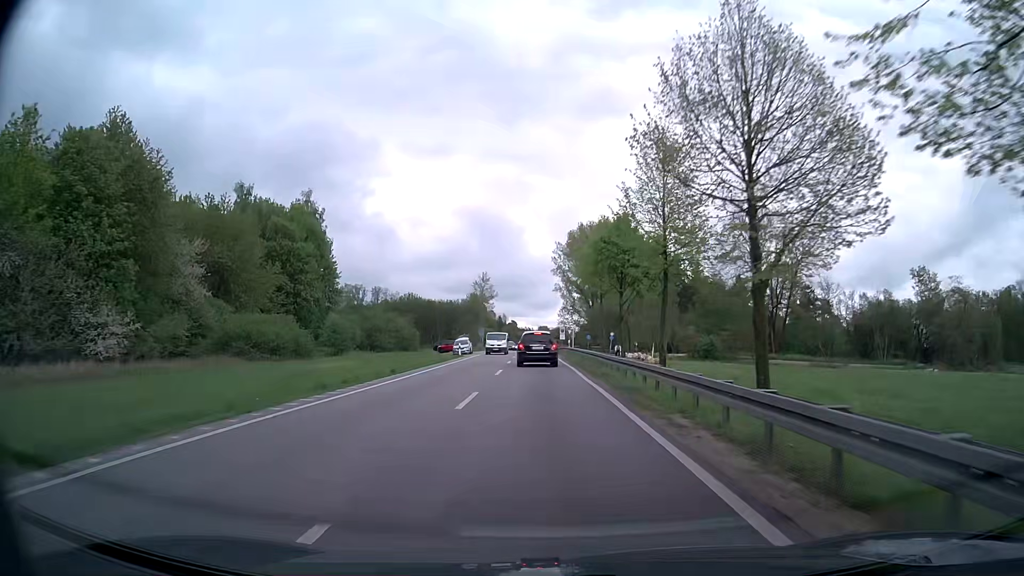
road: primary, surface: asphalt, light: Day
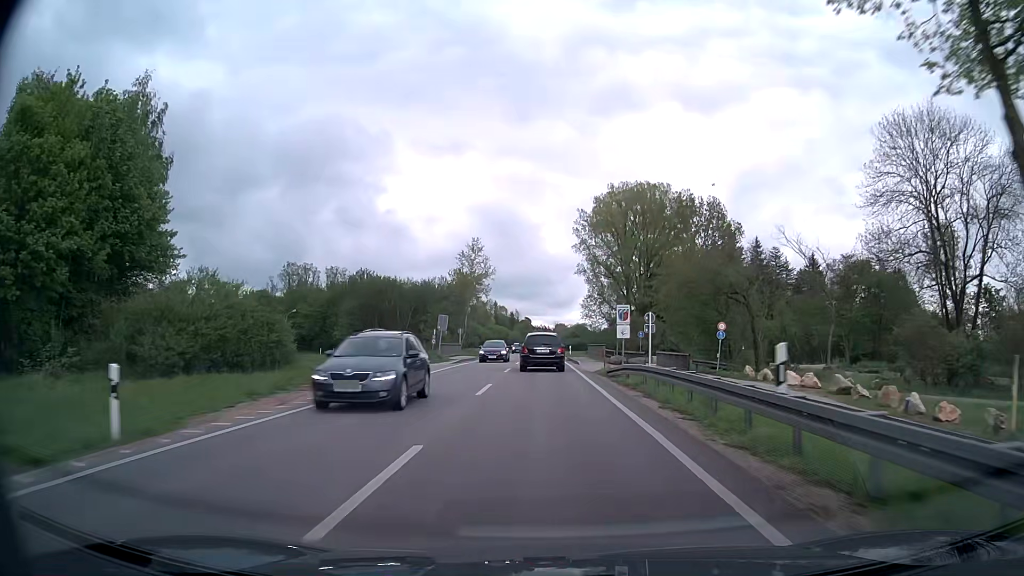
(-0.8, +44.5) m; -2°
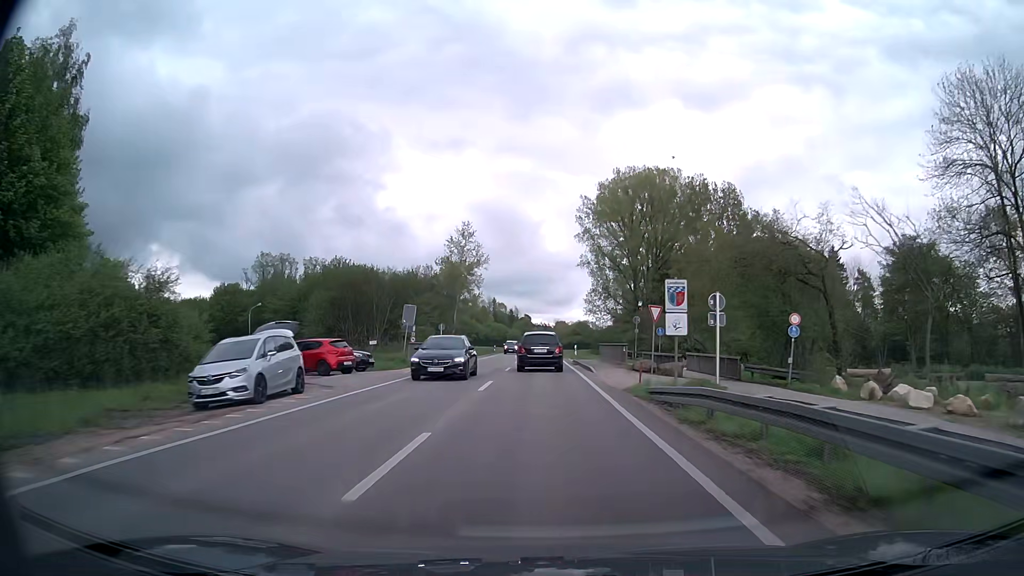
(0.0, +11.0) m; 0°
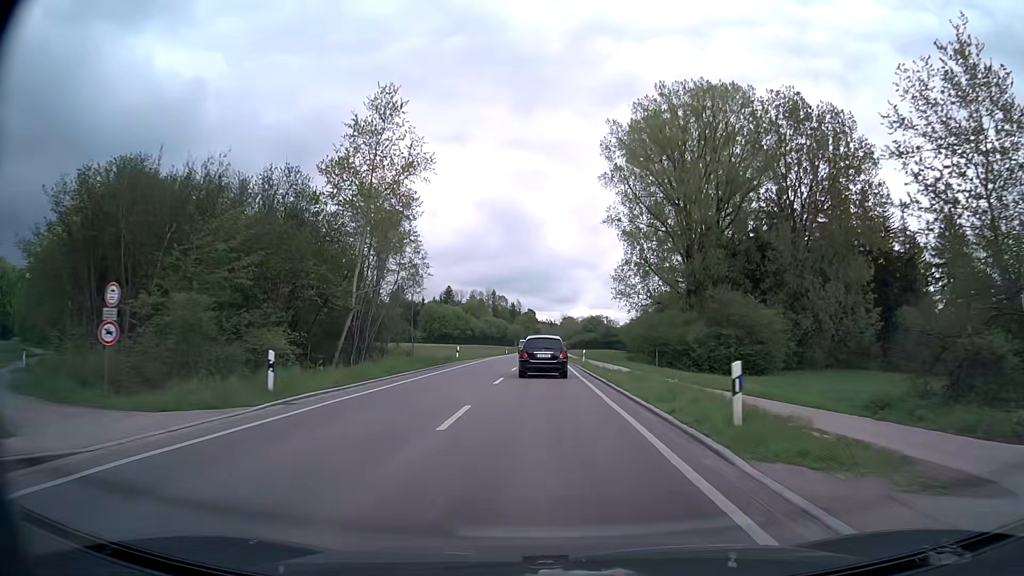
(-0.2, +43.3) m; 0°
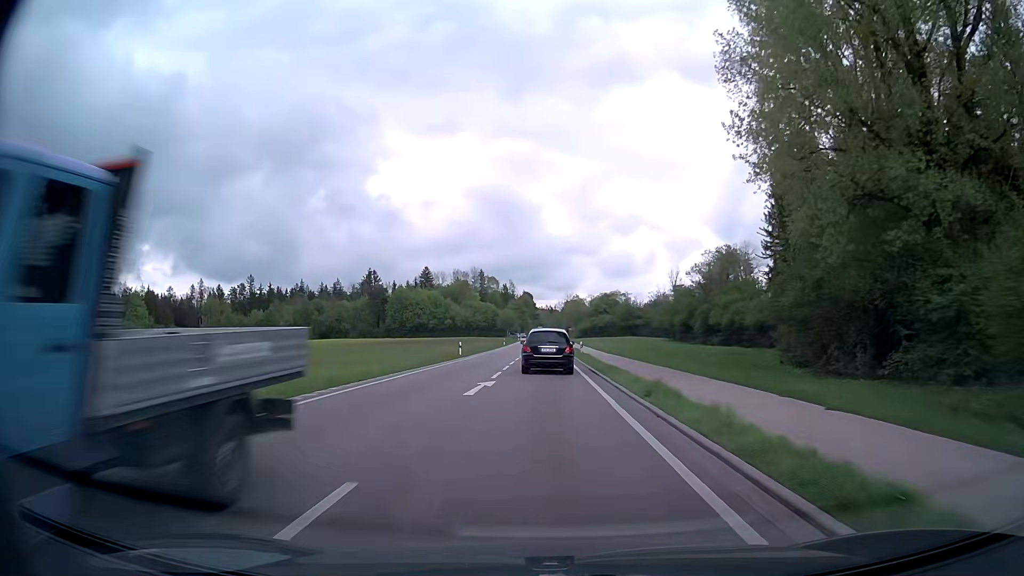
(0.0, +56.7) m; 0°
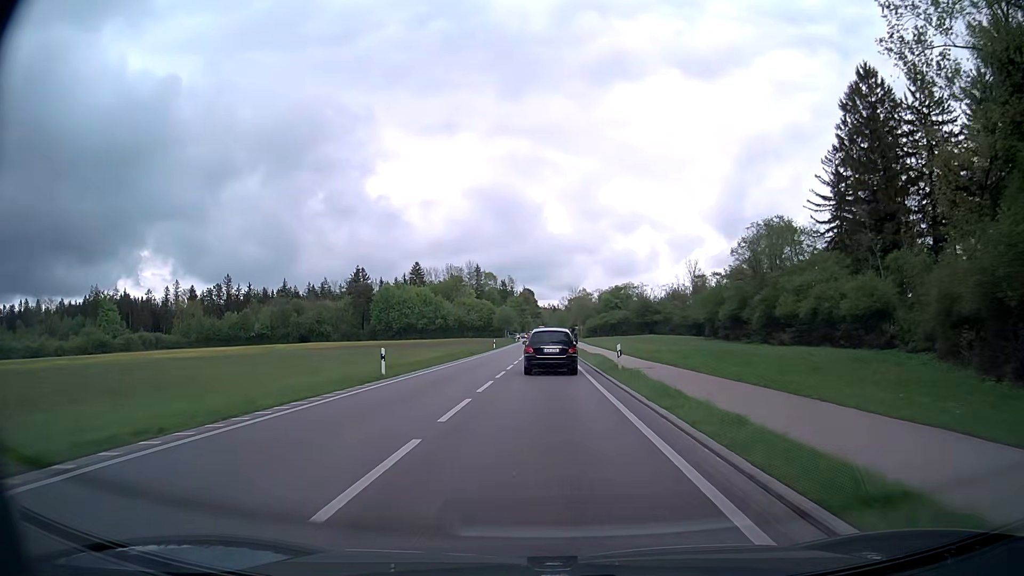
(-0.1, +23.1) m; 0°
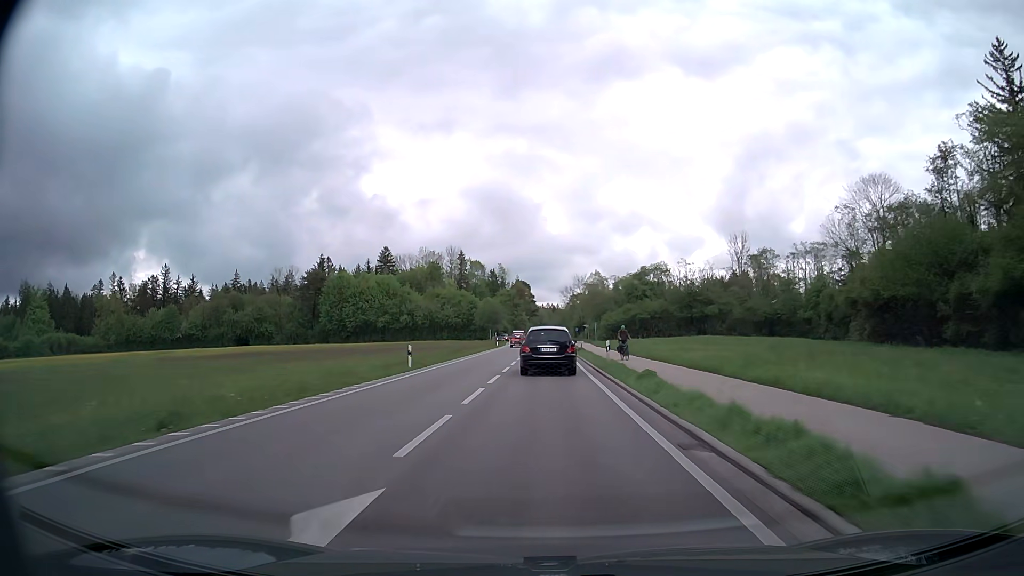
(-0.1, +45.3) m; 0°
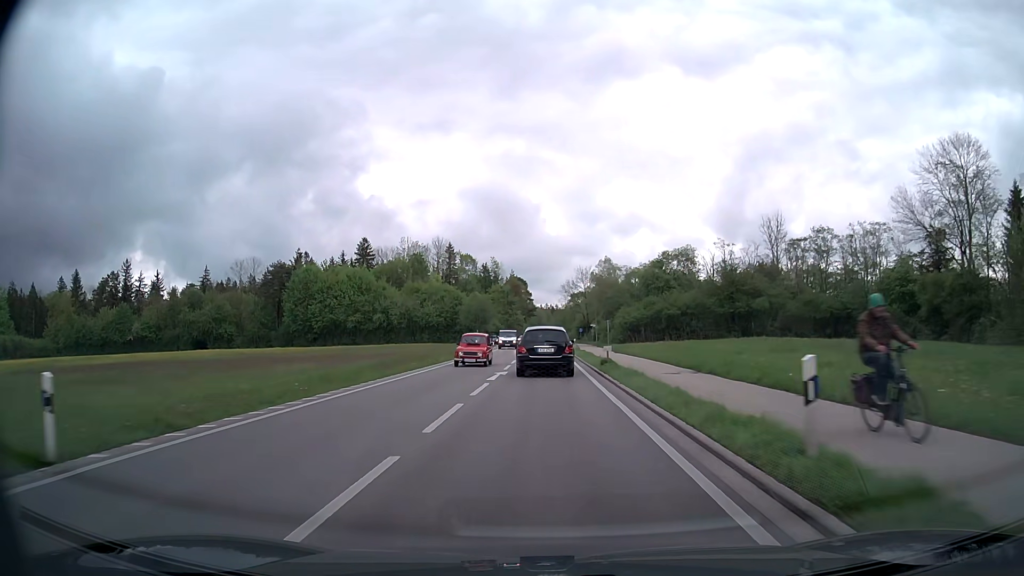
(+0.1, +22.2) m; 0°
(0, +10) (0, +20) (0, +30) (0, +40) (0, +50) (0, +60) (0, +70) (+1, +80) (+1, +90) (+1, +100) m
